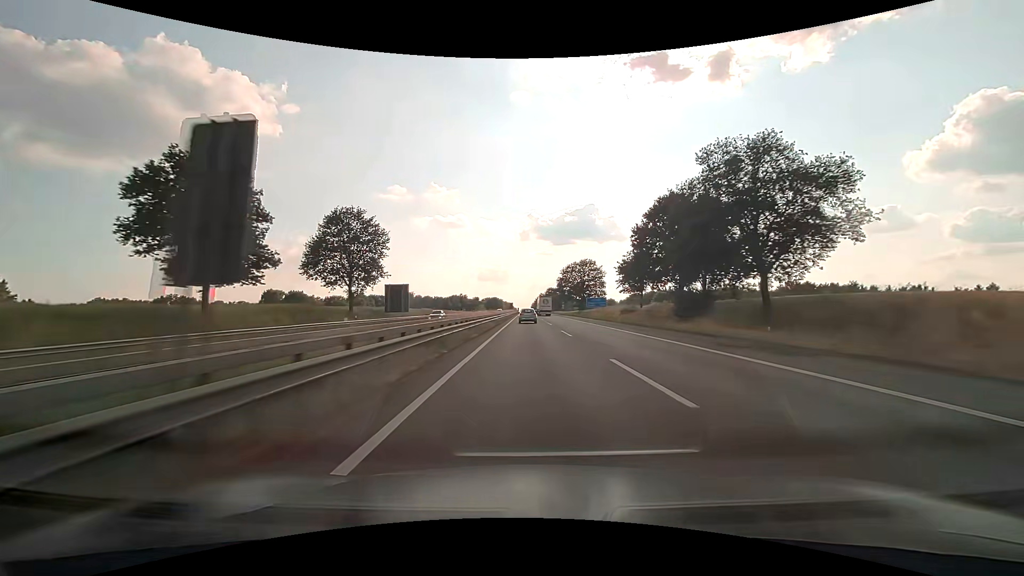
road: motorway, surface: asphalt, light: Day
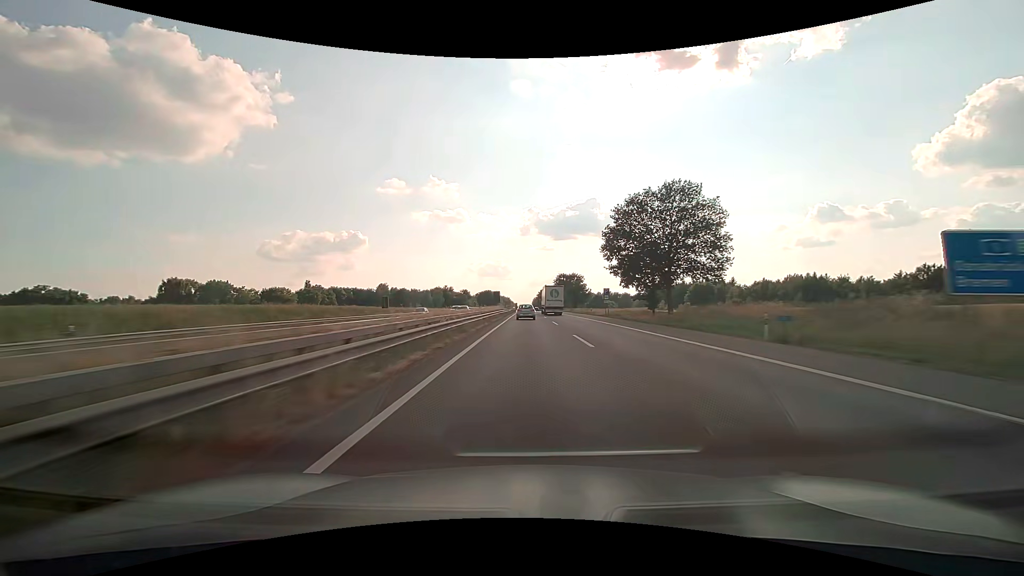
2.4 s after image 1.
(-0.1, +81.9) m; 0°
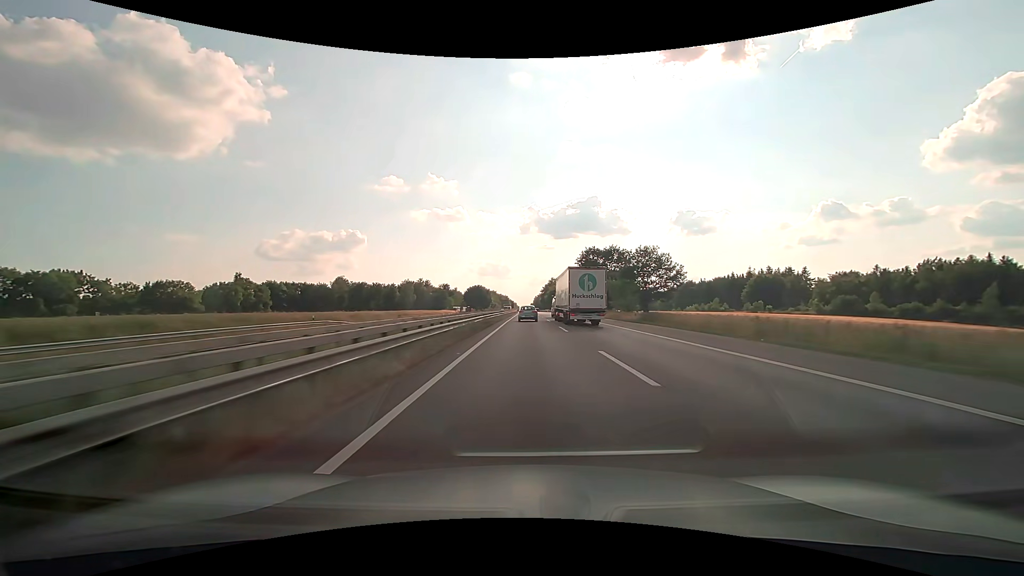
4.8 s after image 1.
(0.0, +79.6) m; 0°
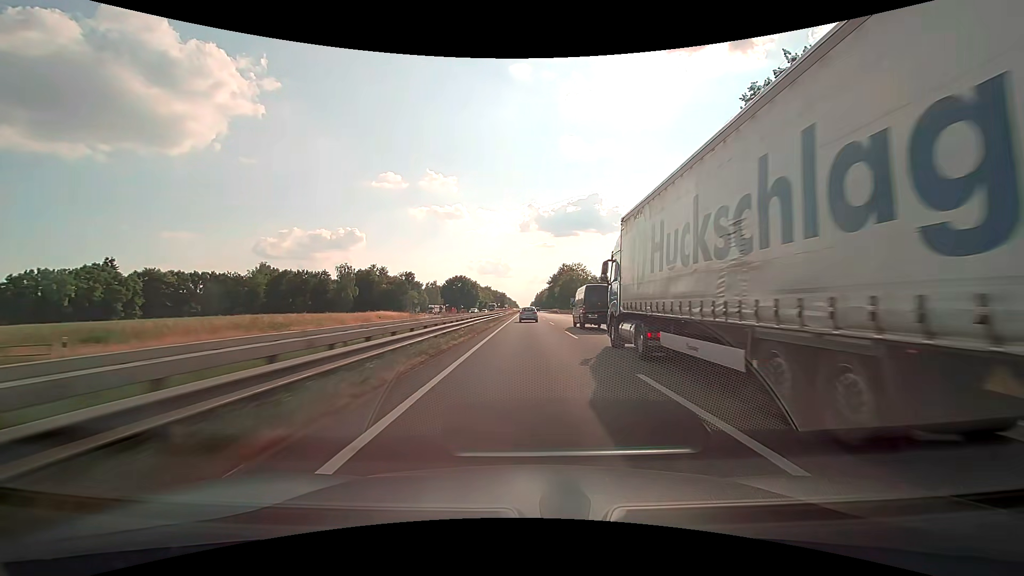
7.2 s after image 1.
(+0.1, +77.5) m; 0°
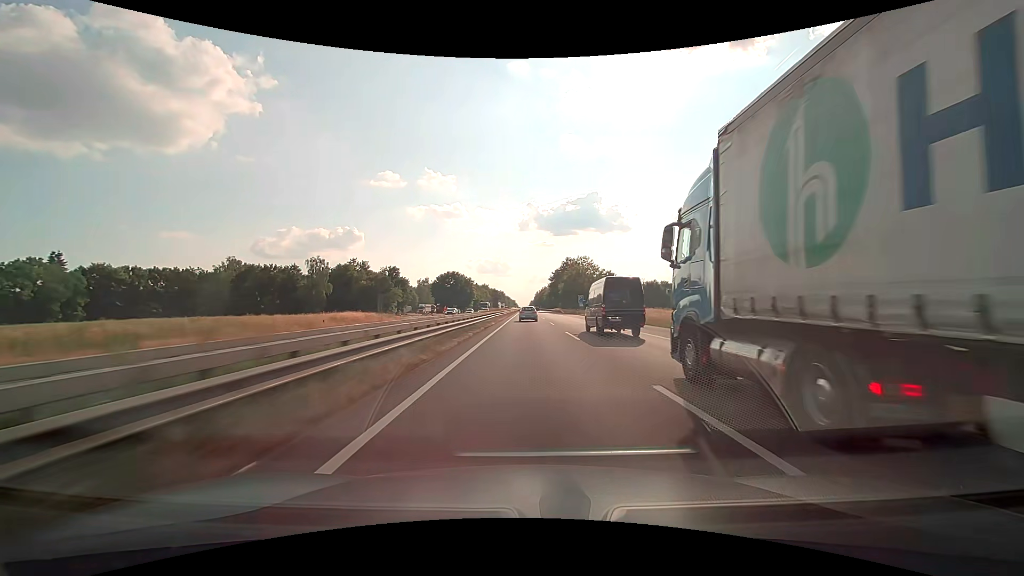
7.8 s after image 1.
(0.0, +19.2) m; 0°
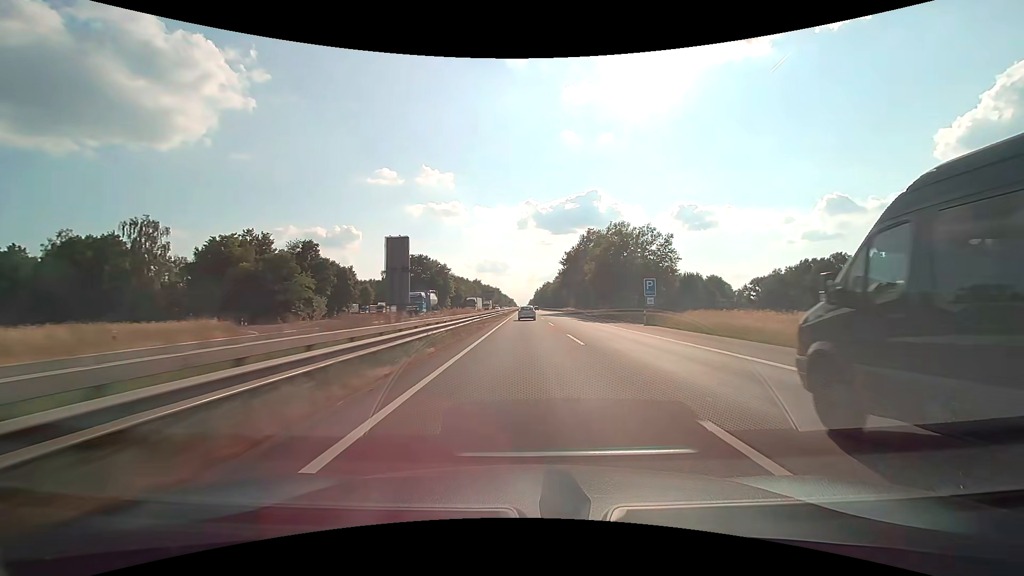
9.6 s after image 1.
(+0.1, +57.3) m; 0°
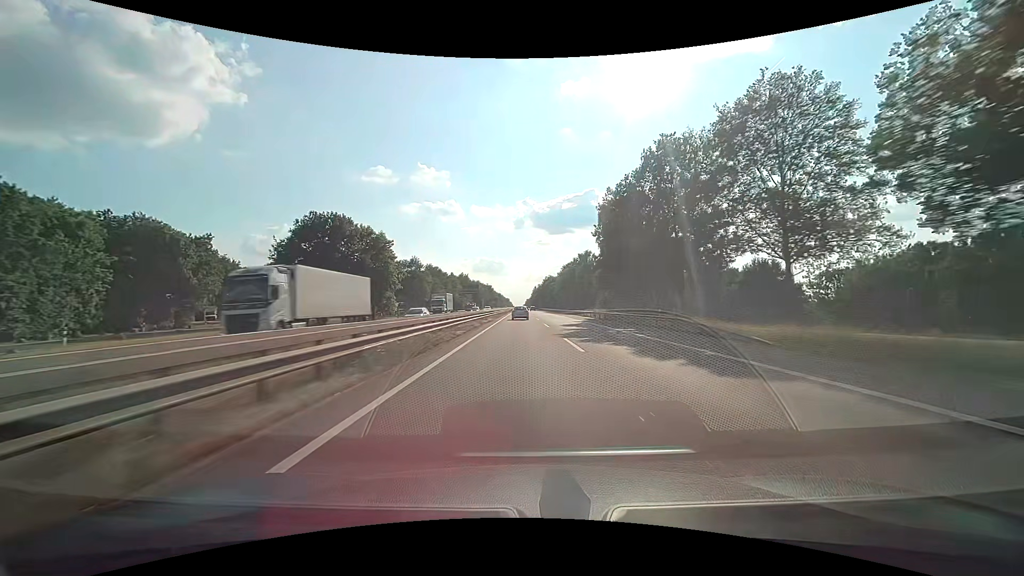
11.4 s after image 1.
(+0.1, +57.0) m; 0°
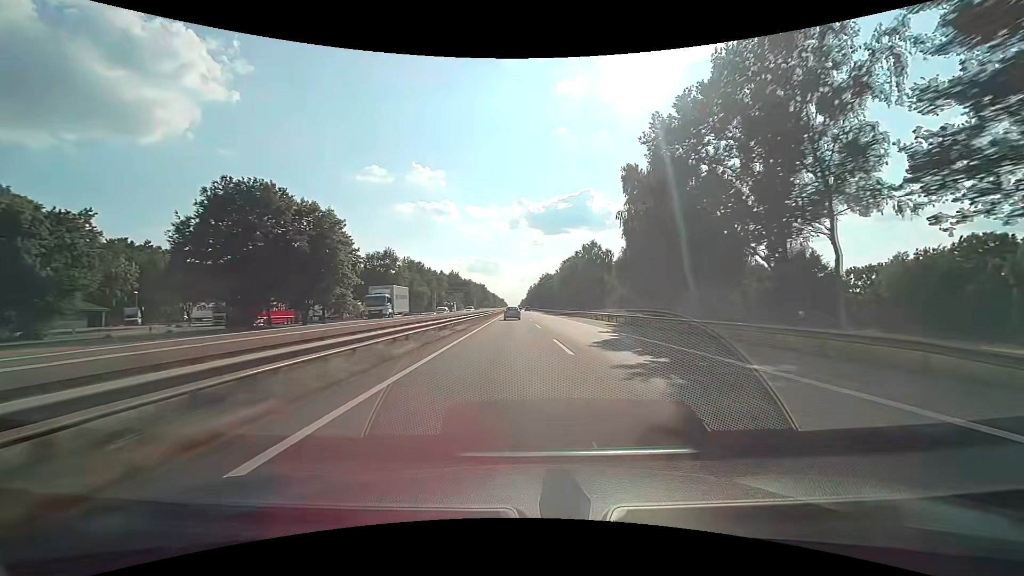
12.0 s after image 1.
(+0.1, +19.0) m; 0°
(0, +10) (0, +20) (0, +30) (0, +40) (+1, +50) (+1, +60) (+1, +70) (+1, +80) (+1, +90) (+1, +100) m
